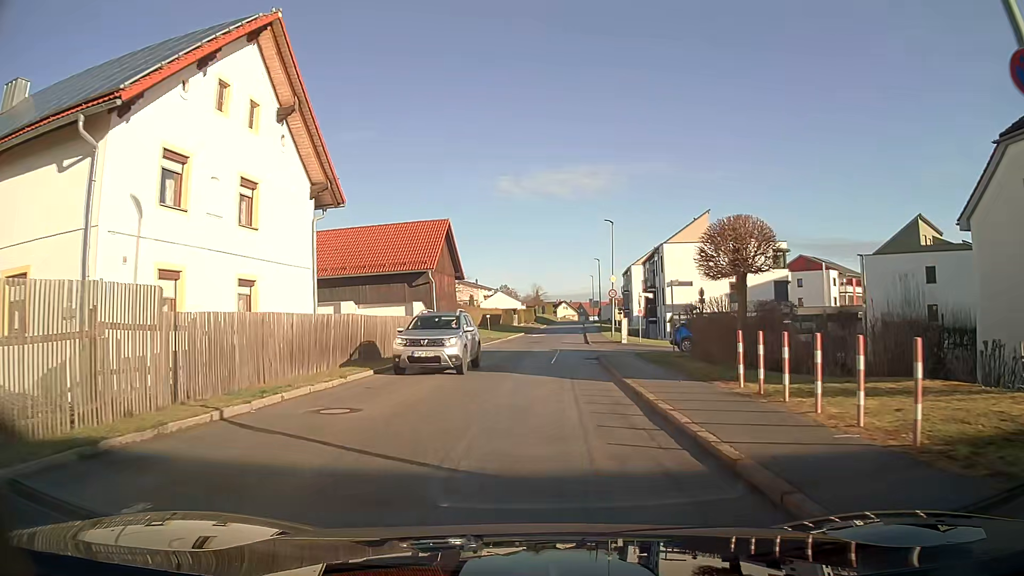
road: tertiary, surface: asphalt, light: Day
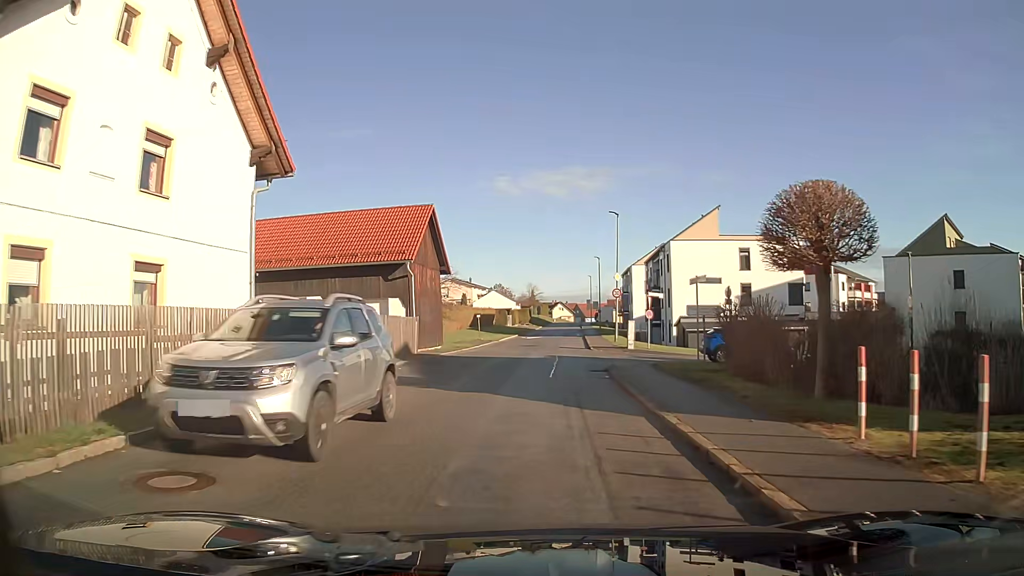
(0.0, +4.7) m; 0°
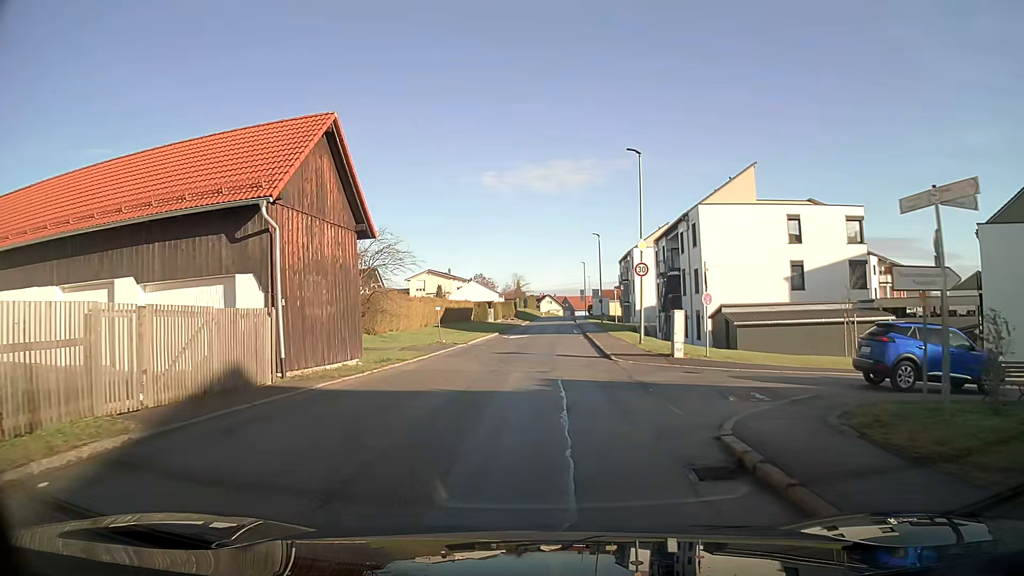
(+0.2, +14.3) m; +2°
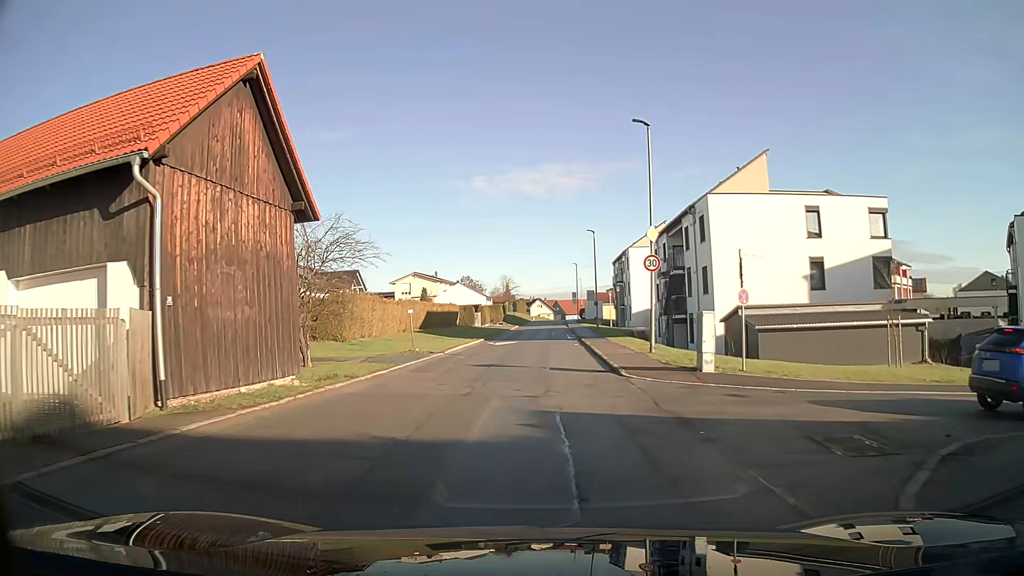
(0.0, +4.8) m; +1°
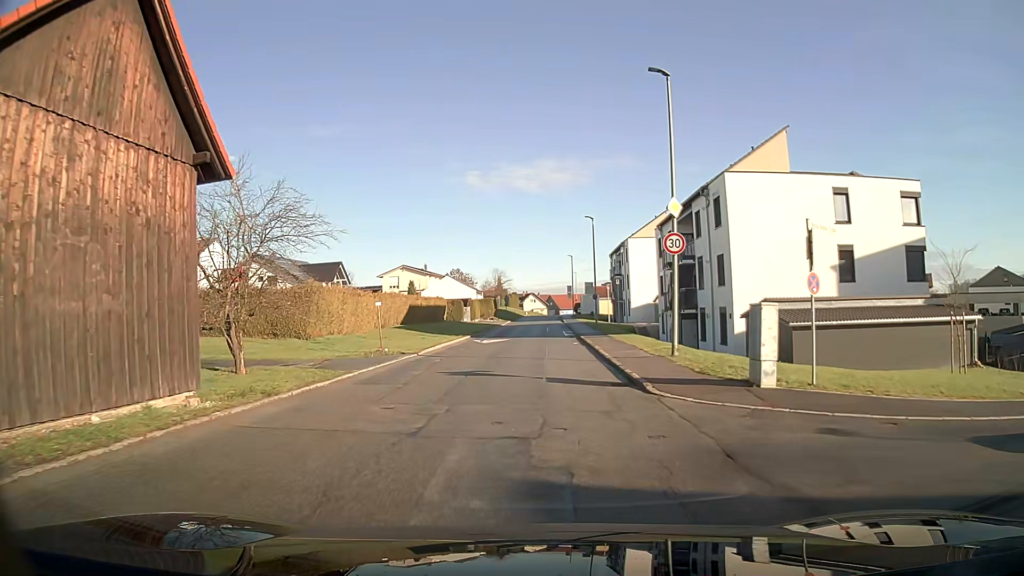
(0.0, +4.8) m; +1°
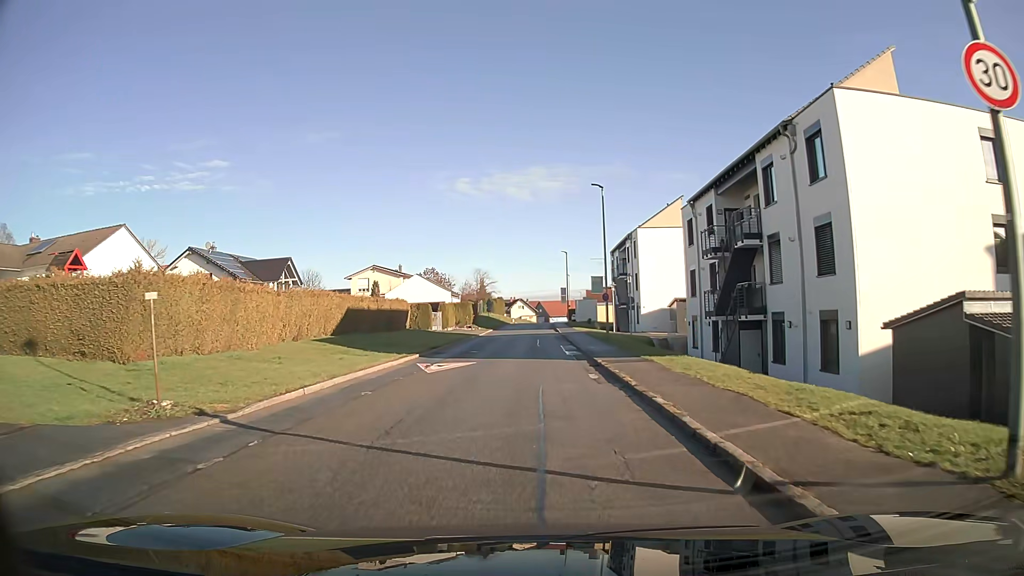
(+0.1, +14.2) m; +1°
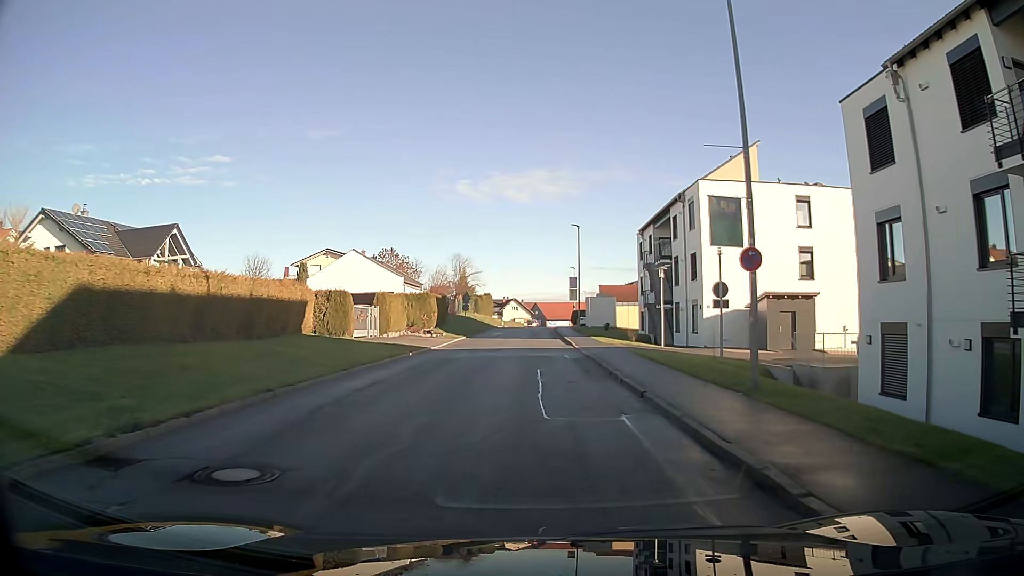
(0.0, +23.2) m; +1°
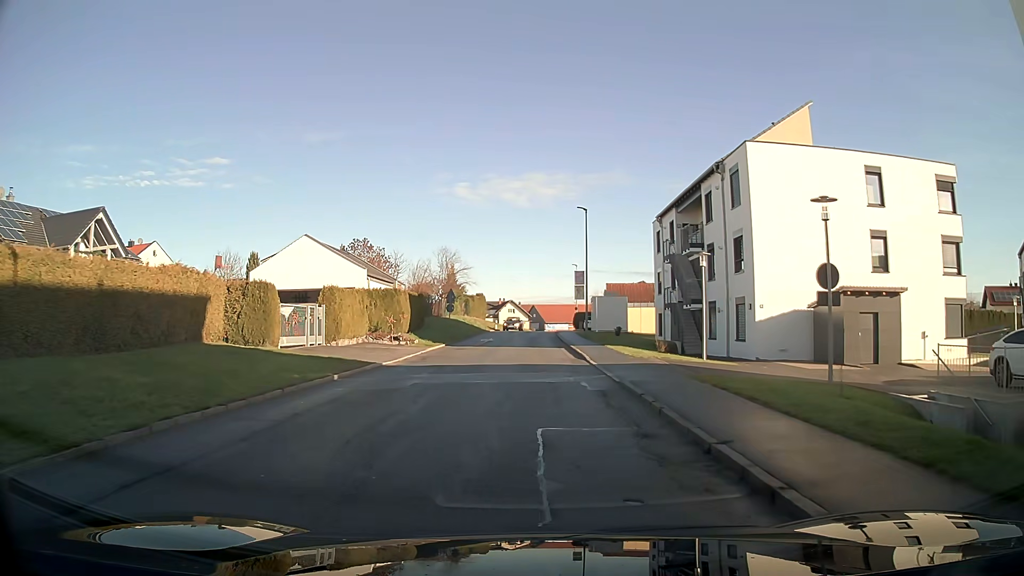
(0.0, +9.1) m; 0°
(0, +10) (0, +20) (0, +30) (0, +40) (0, +50) (0, +60) (+1, +70) (+2, +80) (+3, +90) (+4, +100) m
